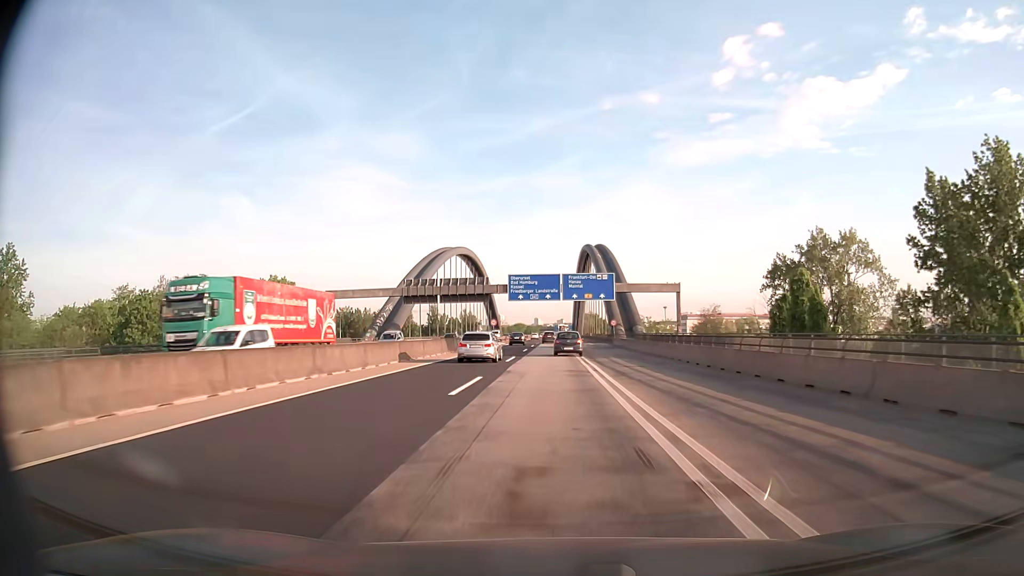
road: motorway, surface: asphalt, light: Day
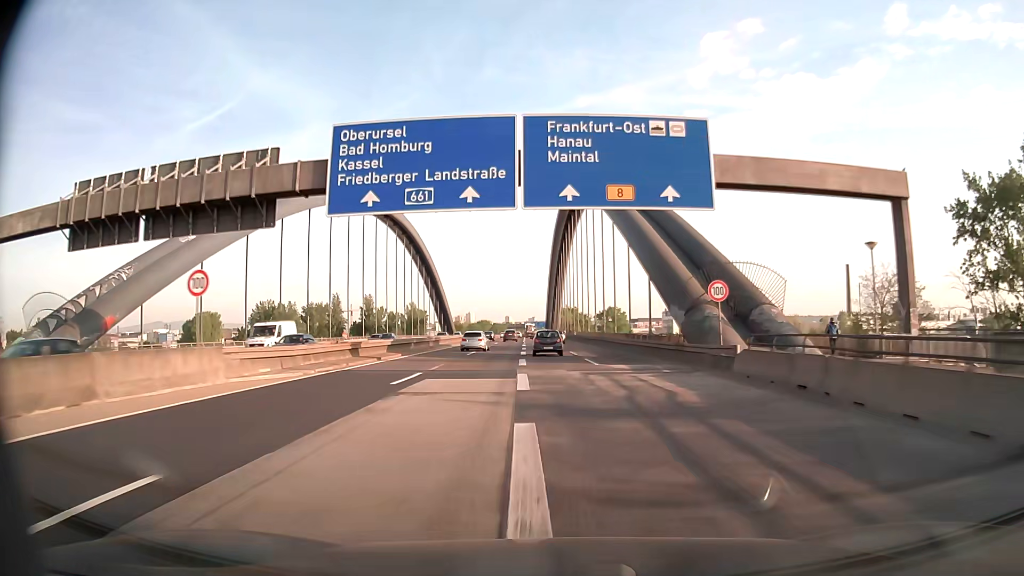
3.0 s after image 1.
(+1.2, +69.0) m; +2°
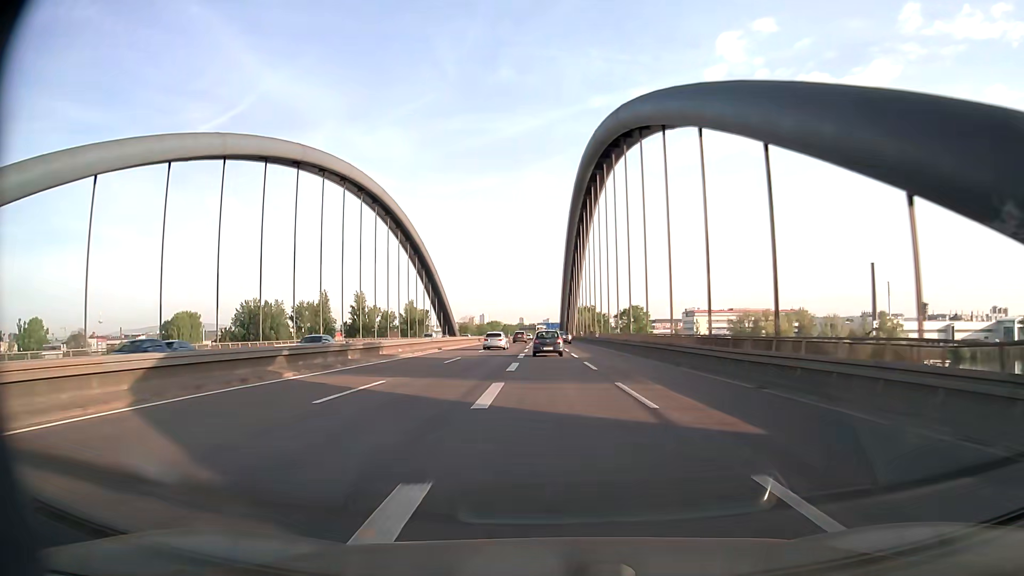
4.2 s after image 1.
(-0.2, +27.8) m; -1°
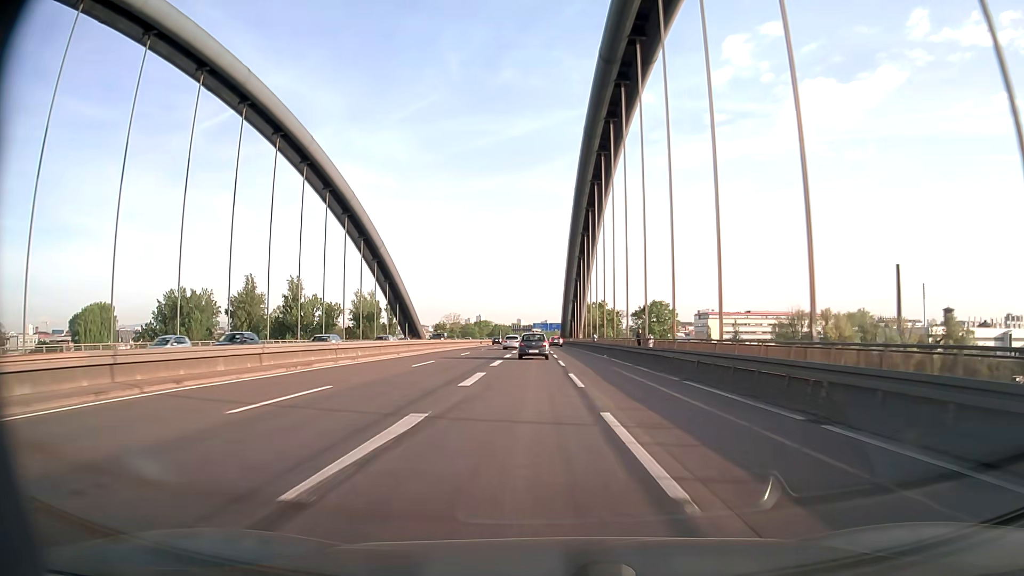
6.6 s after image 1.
(-0.6, +55.7) m; 0°
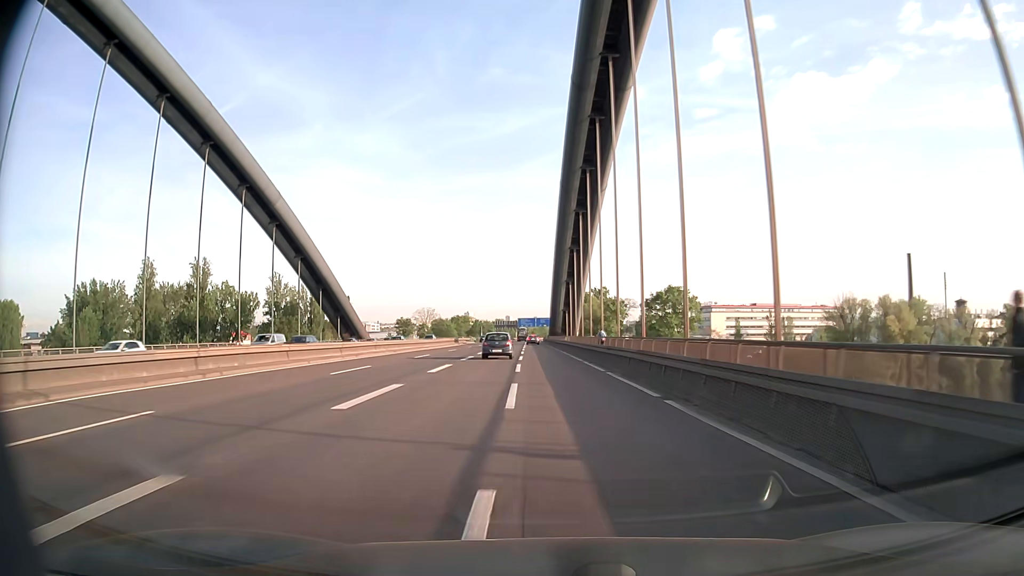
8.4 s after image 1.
(+0.5, +41.9) m; +1°
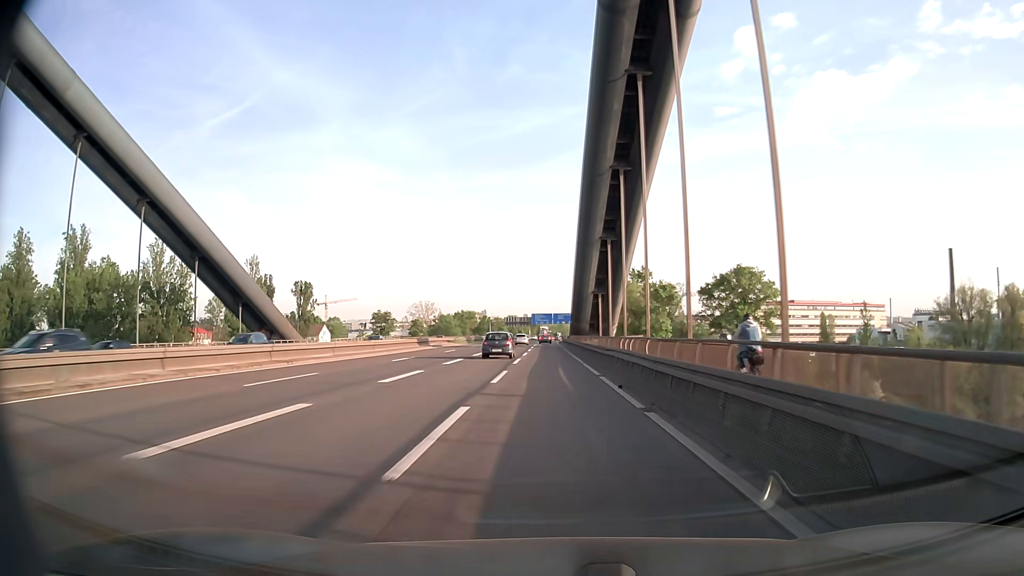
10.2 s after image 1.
(-0.7, +42.2) m; -2°
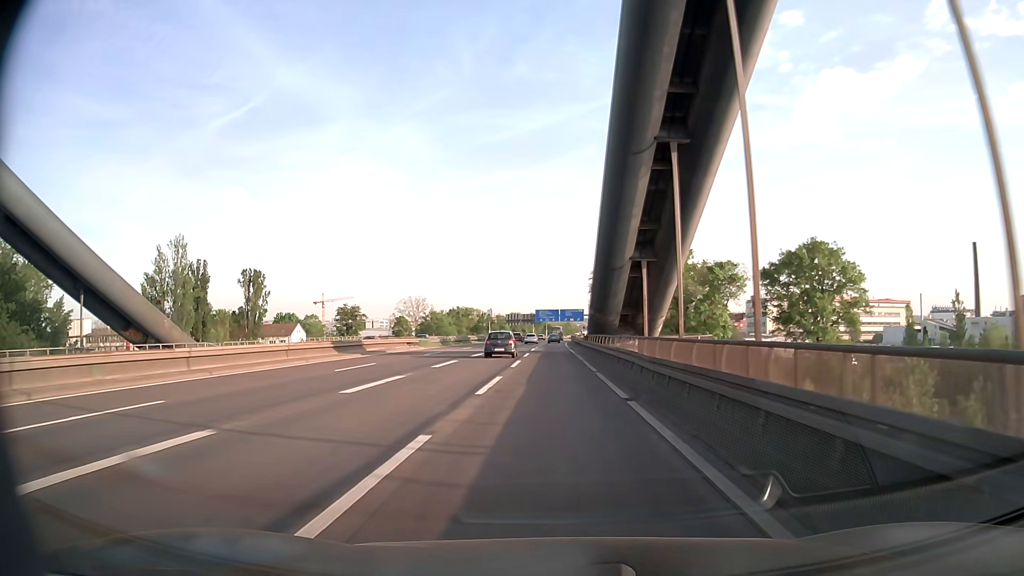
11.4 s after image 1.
(-0.1, +28.3) m; -1°
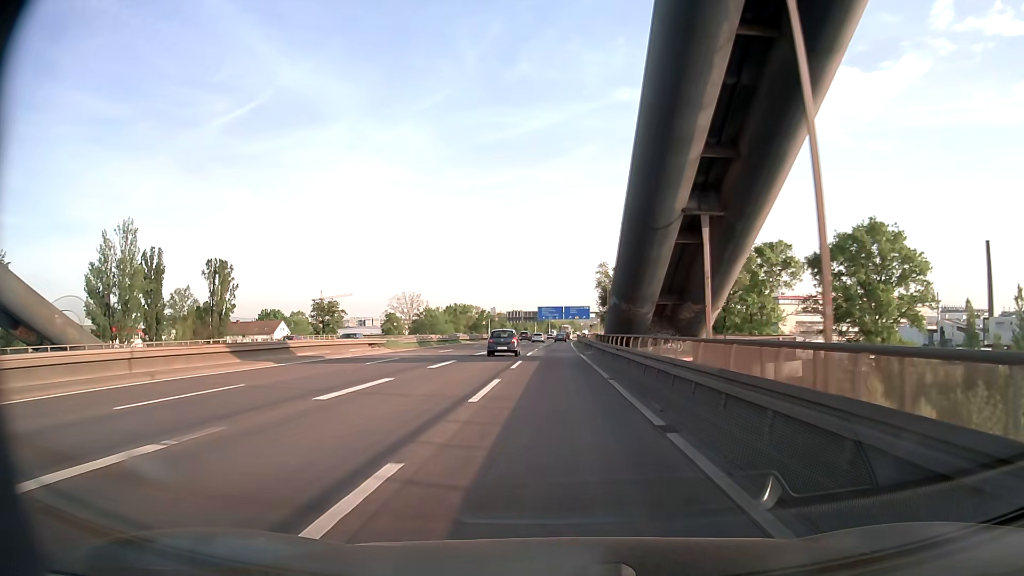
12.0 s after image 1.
(0.0, +14.2) m; 0°
(0, +10) (0, +20) (0, +30) (0, +40) (0, +50) (0, +60) (0, +70) (0, +80) (+1, +90) (+1, +100) m
